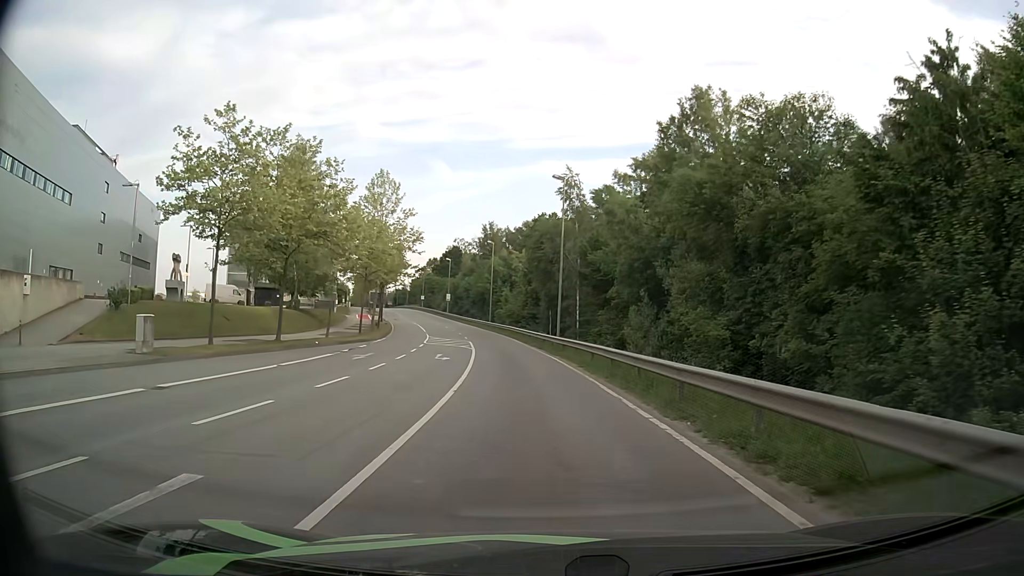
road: secondary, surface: asphalt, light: Day
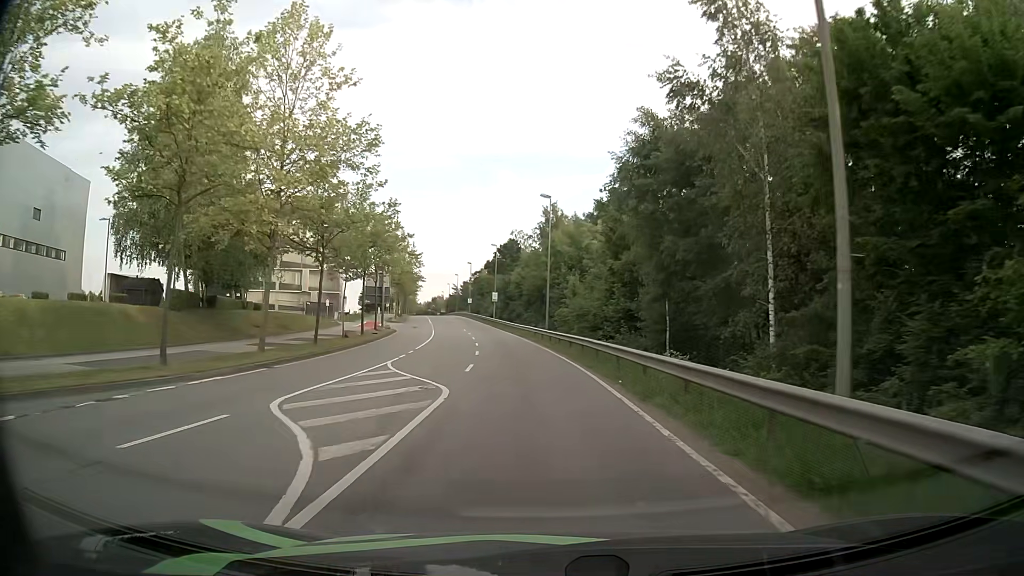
(-1.6, +33.1) m; -5°
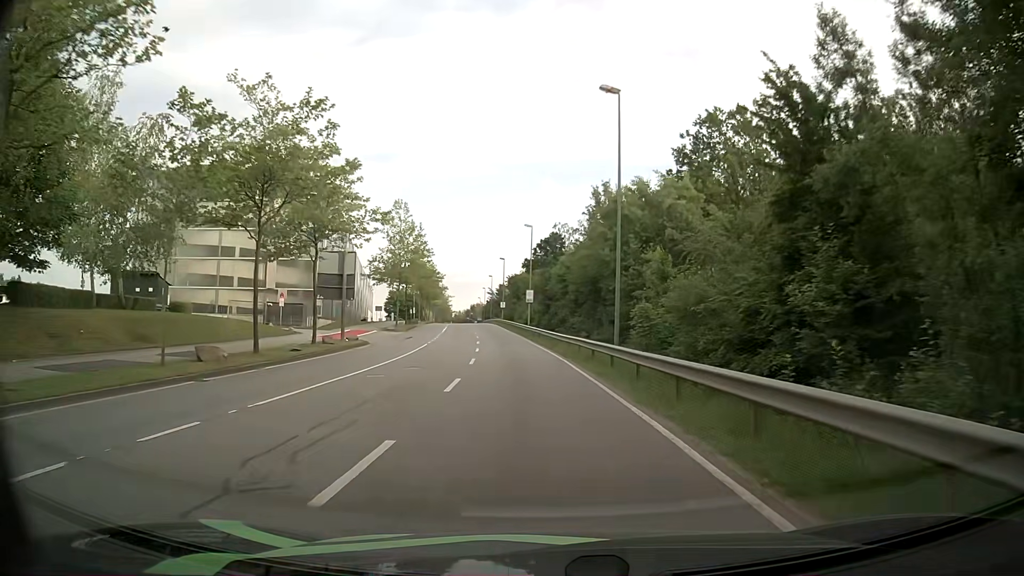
(-0.9, +23.7) m; -4°
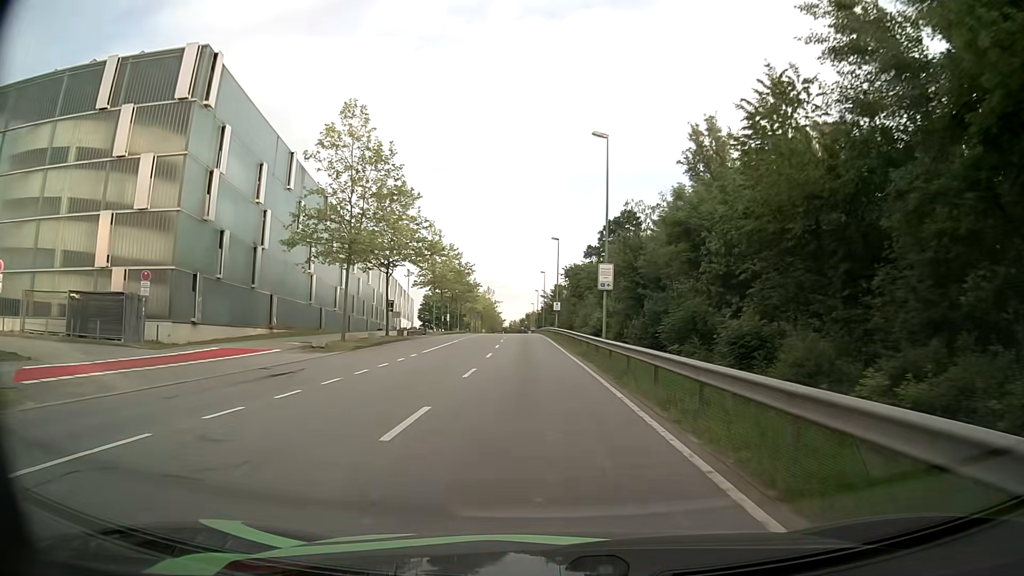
(-1.4, +33.4) m; -5°
(0, +10) (0, +20) (-1, +30) (-1, +40) (-2, +50) (-2, +60) (-3, +70) (-3, +80) (-4, +90) (-4, +100) m
